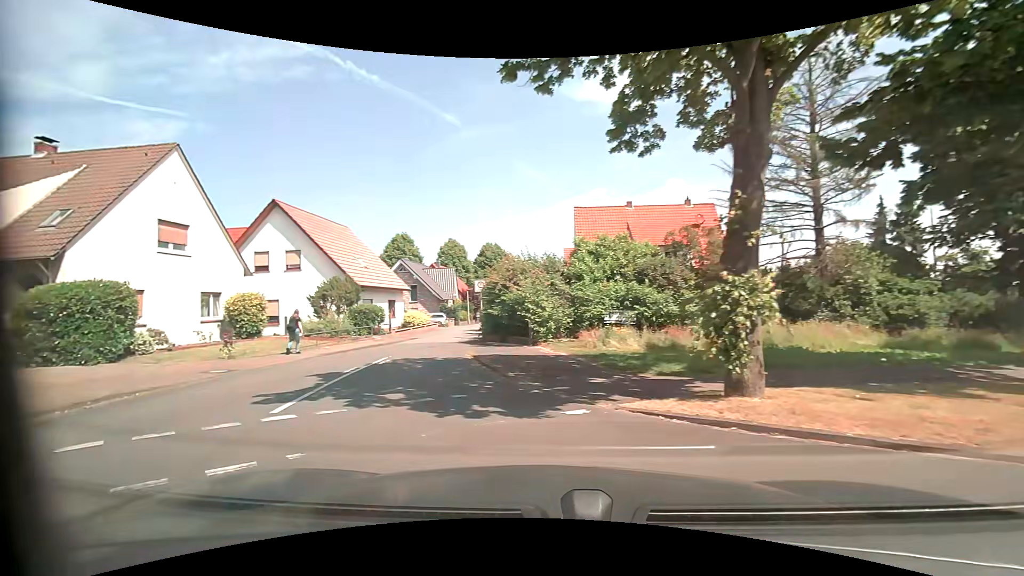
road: residential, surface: asphalt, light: Day
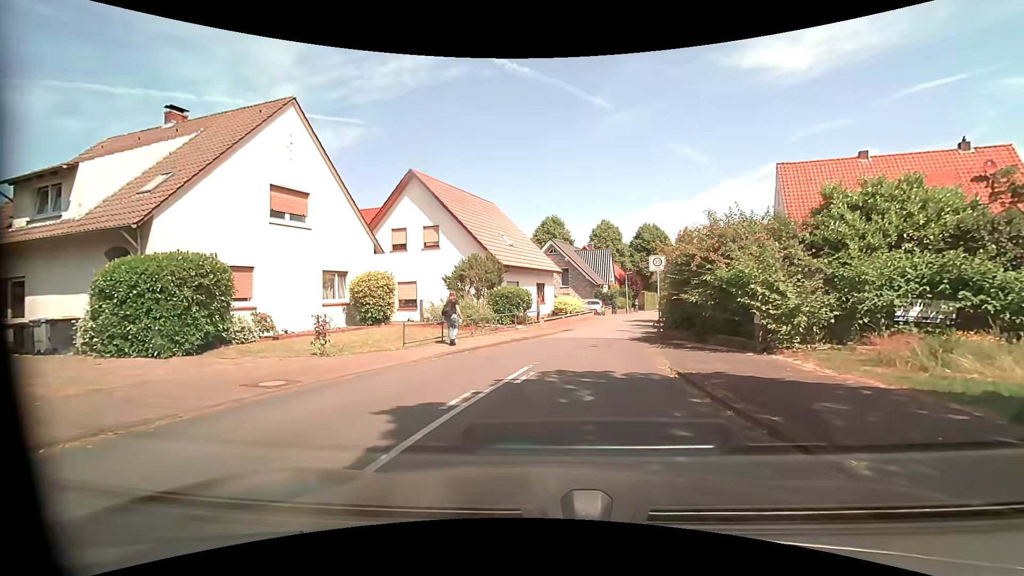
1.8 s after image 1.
(-1.4, +6.3) m; -18°
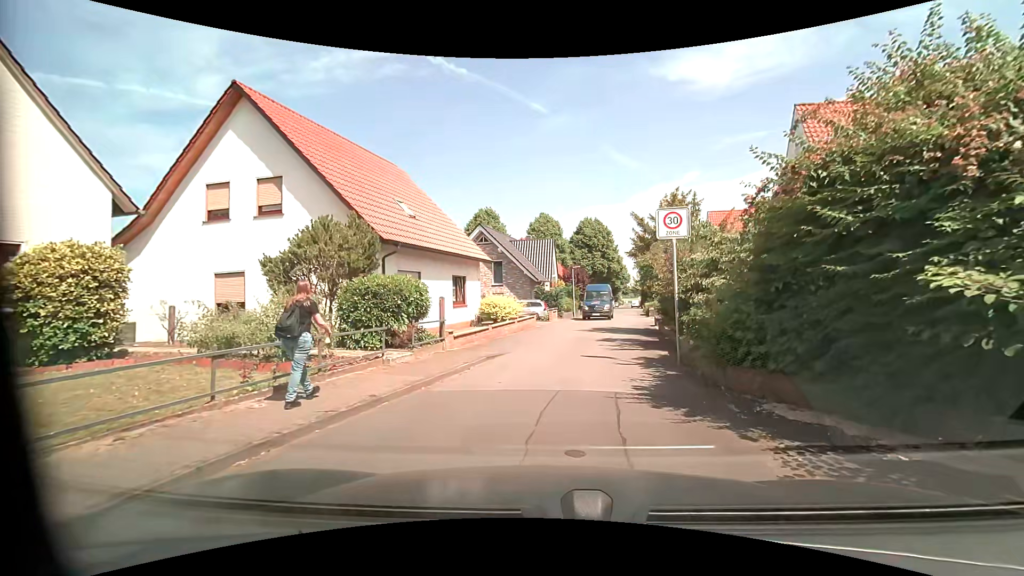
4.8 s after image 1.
(+0.4, +11.3) m; +7°
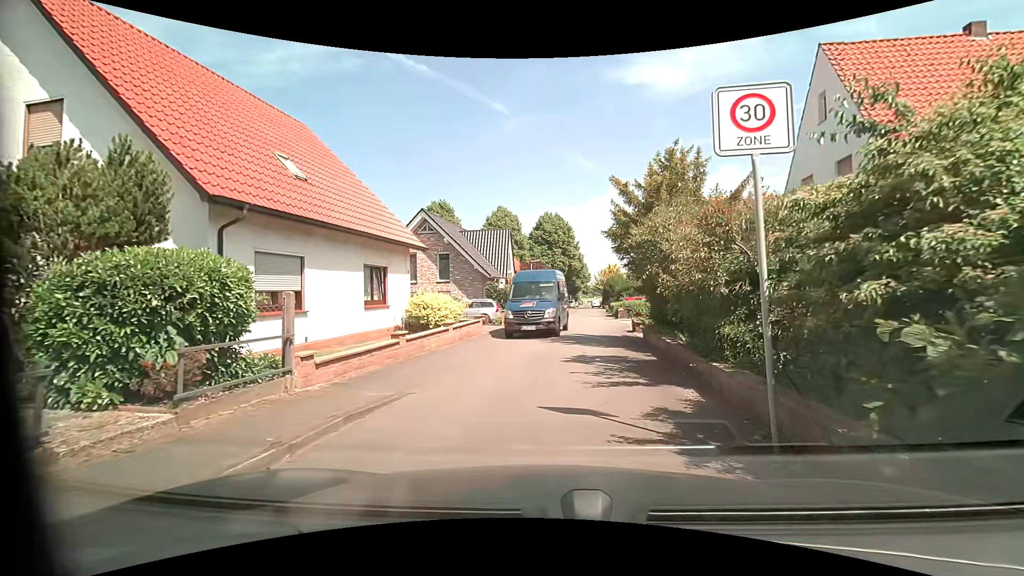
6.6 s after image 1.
(+0.3, +6.1) m; +4°
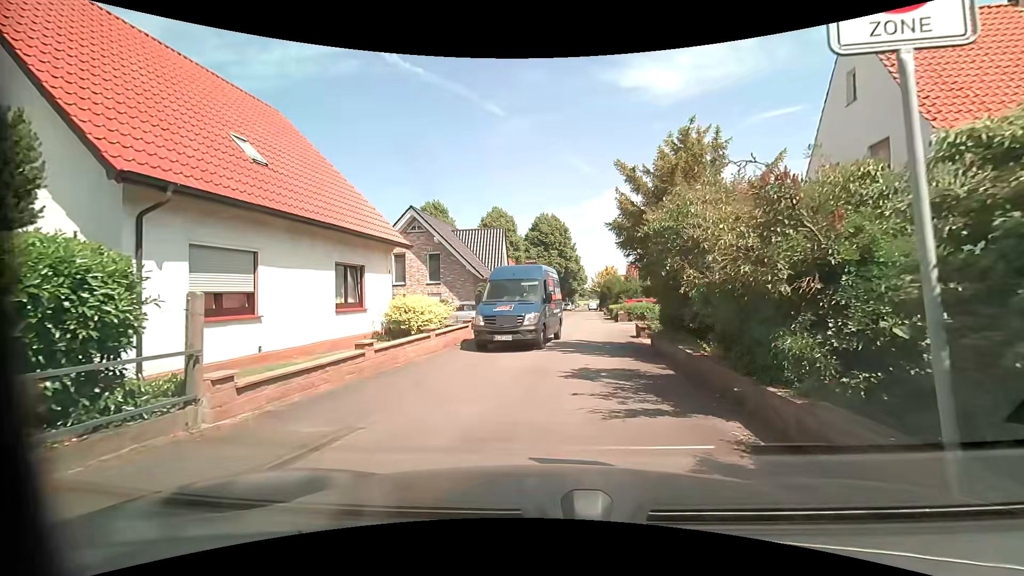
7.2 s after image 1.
(0.0, +1.9) m; +1°
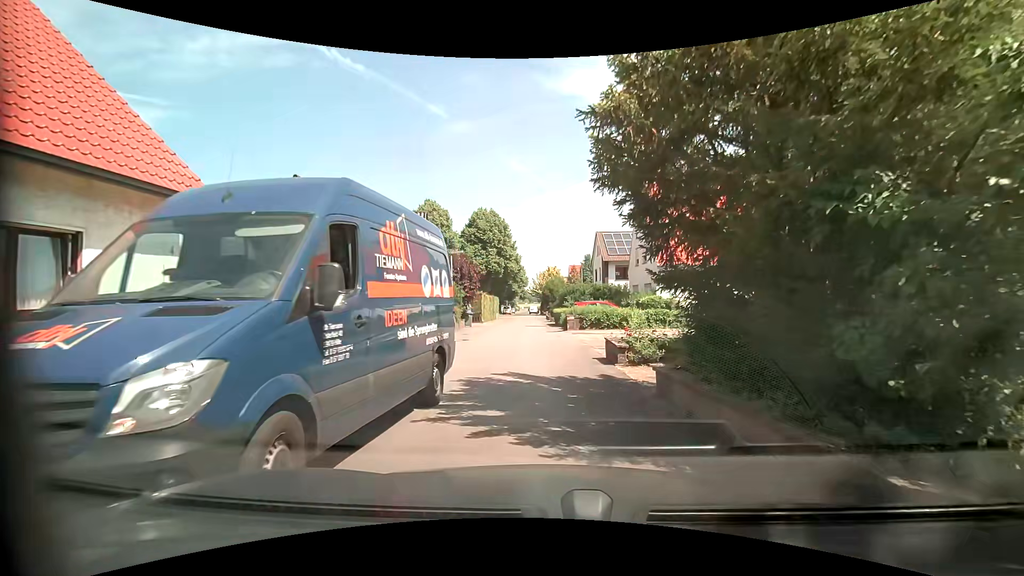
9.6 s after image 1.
(+0.4, +8.0) m; +7°
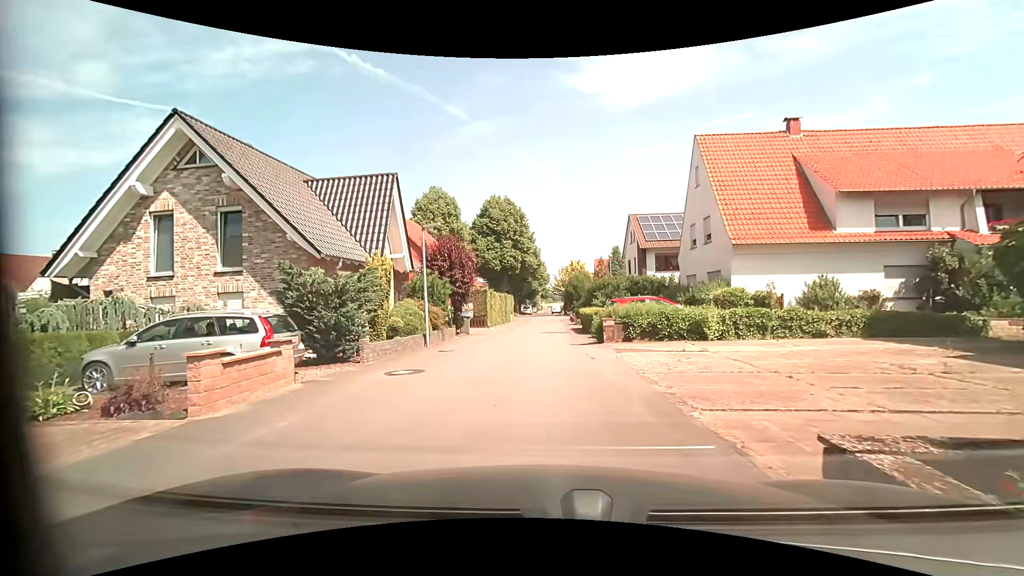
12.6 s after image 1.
(+0.1, +9.6) m; -2°
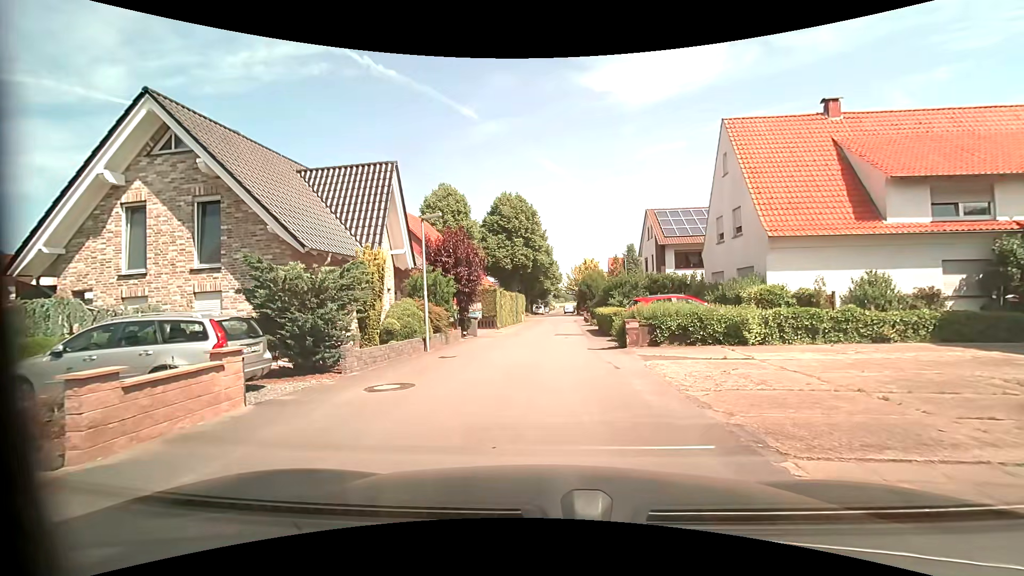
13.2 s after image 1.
(0.0, +2.0) m; -2°
